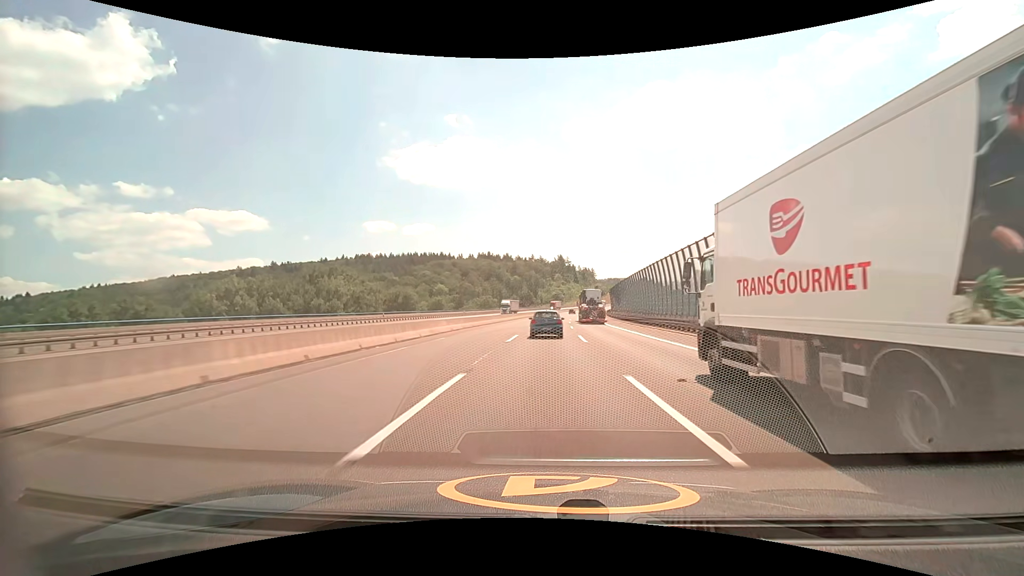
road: motorway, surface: asphalt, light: Day
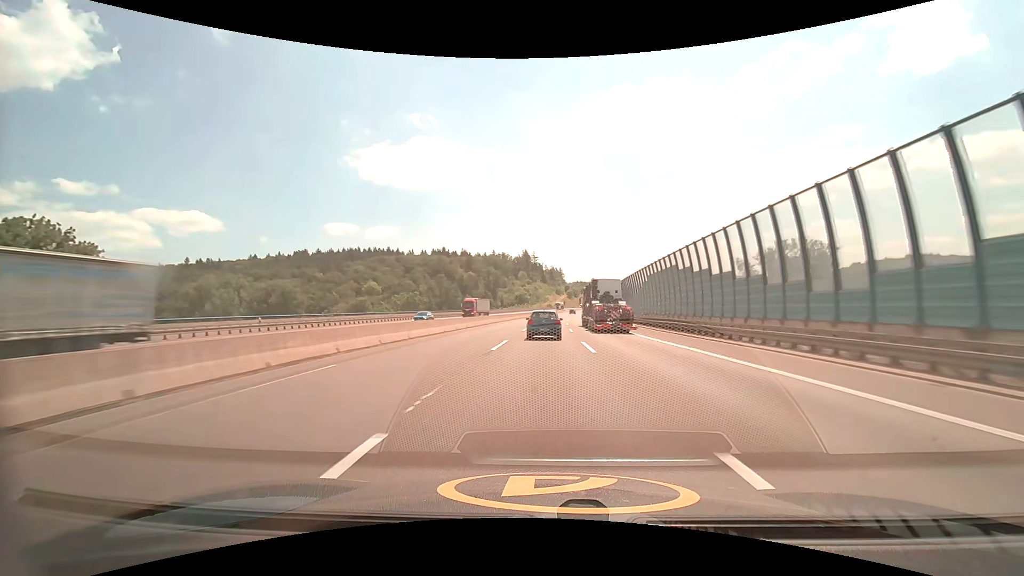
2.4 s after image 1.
(+2.8, +76.6) m; +4°
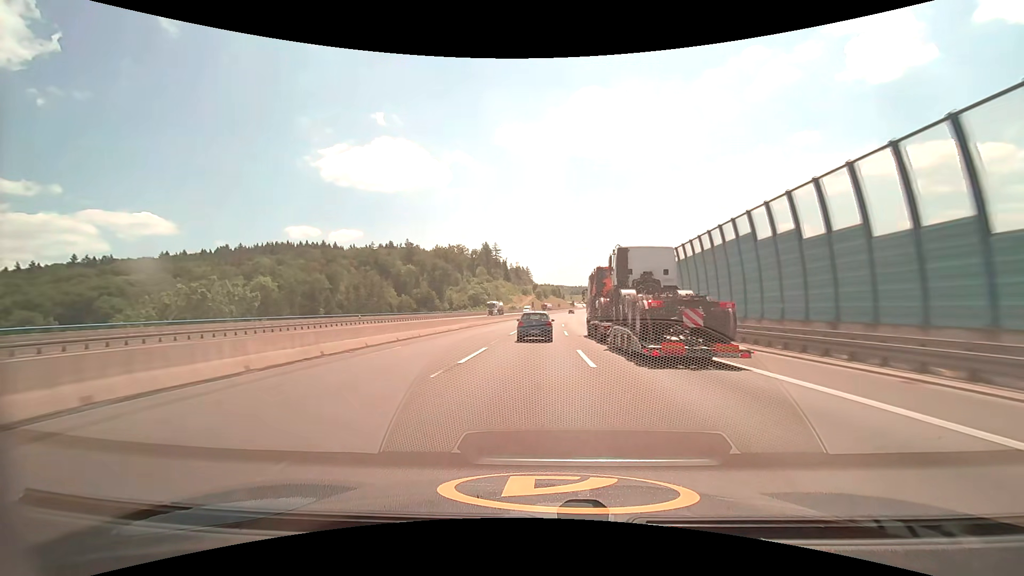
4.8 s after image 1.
(+2.7, +75.3) m; +4°
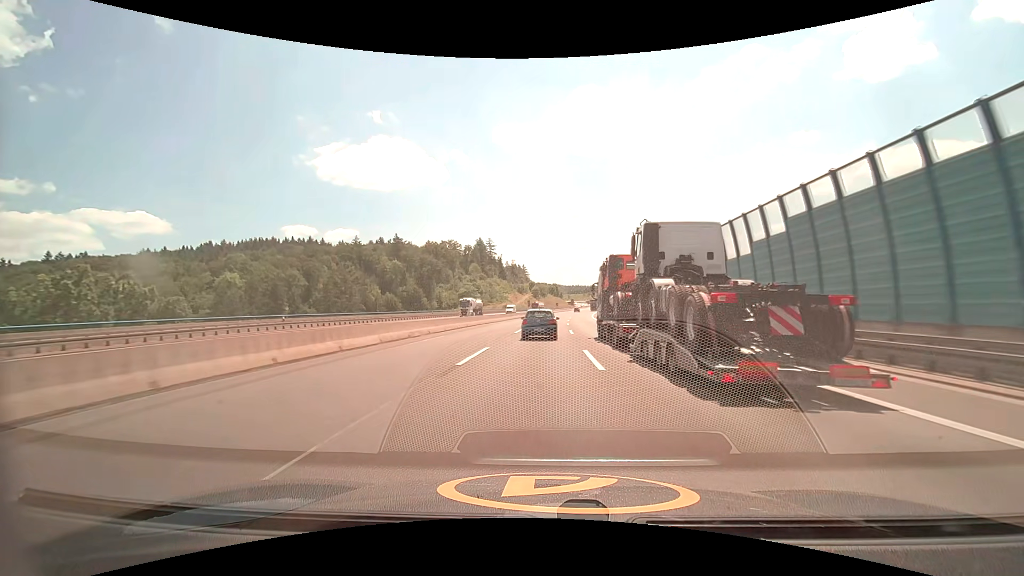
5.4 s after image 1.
(0.0, +18.7) m; 0°
(0, +10) (0, +20) (0, +30) (+1, +40) (+1, +50) (+1, +60) (+2, +70) (+3, +80) (+3, +90) (+4, +100) m
